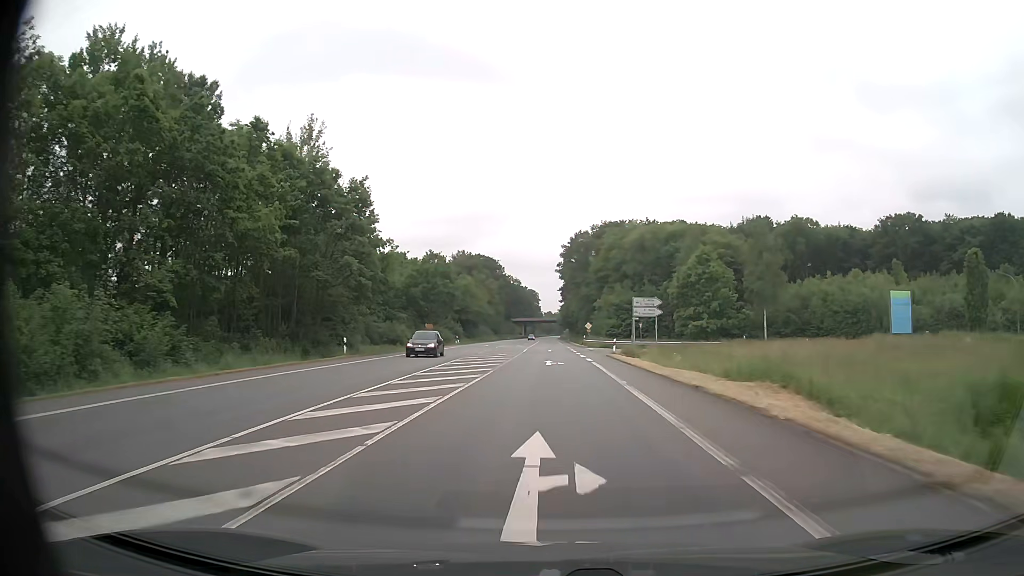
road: primary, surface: asphalt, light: Day
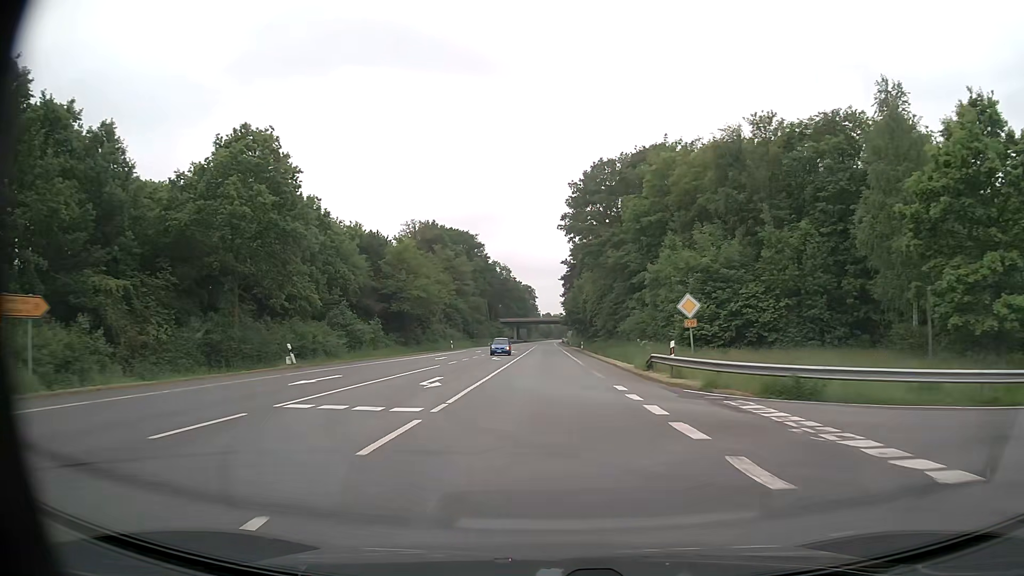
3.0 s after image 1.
(+0.1, +57.4) m; 0°
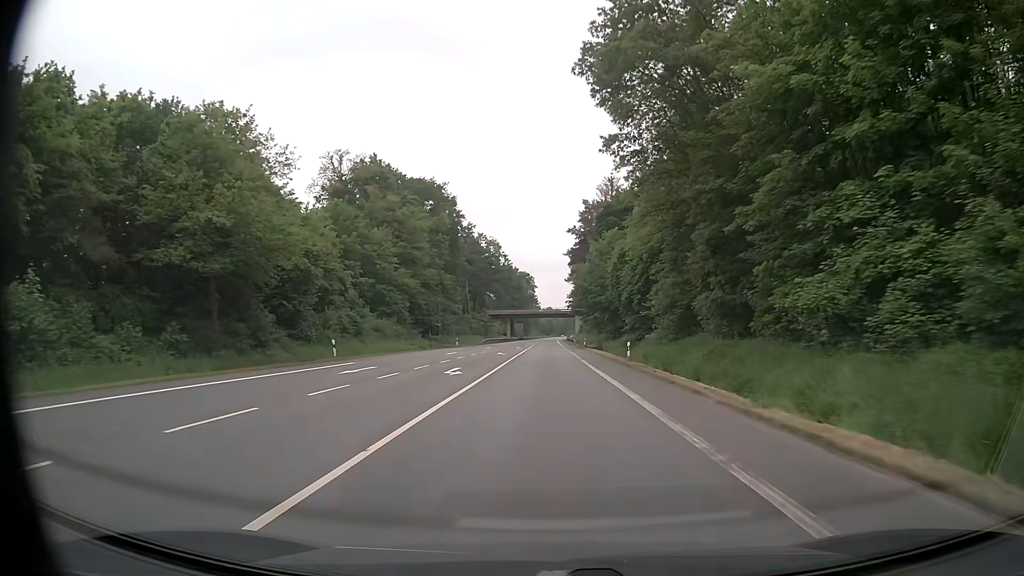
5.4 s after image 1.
(-0.1, +45.9) m; 0°
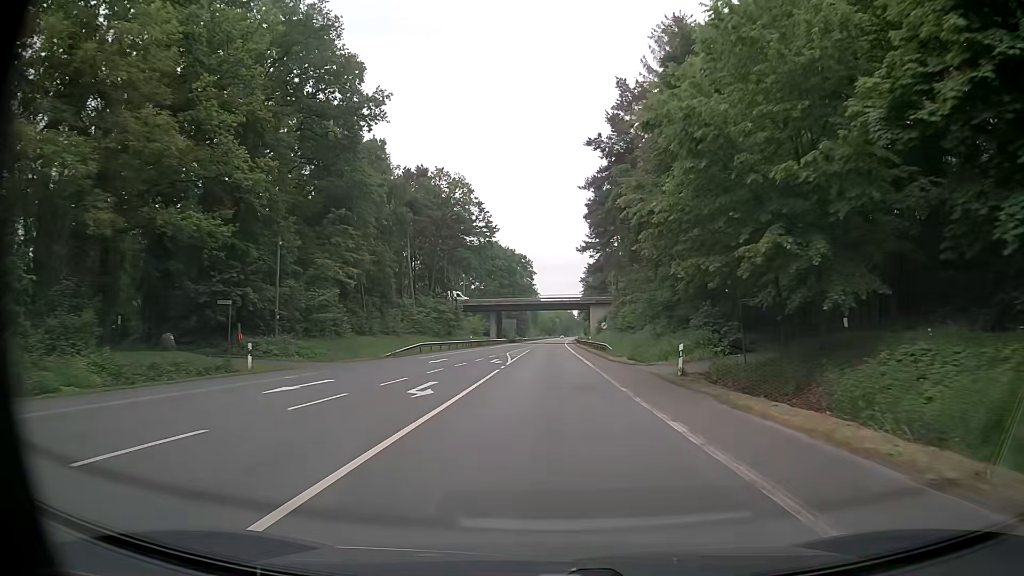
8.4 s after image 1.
(-0.1, +57.3) m; 0°
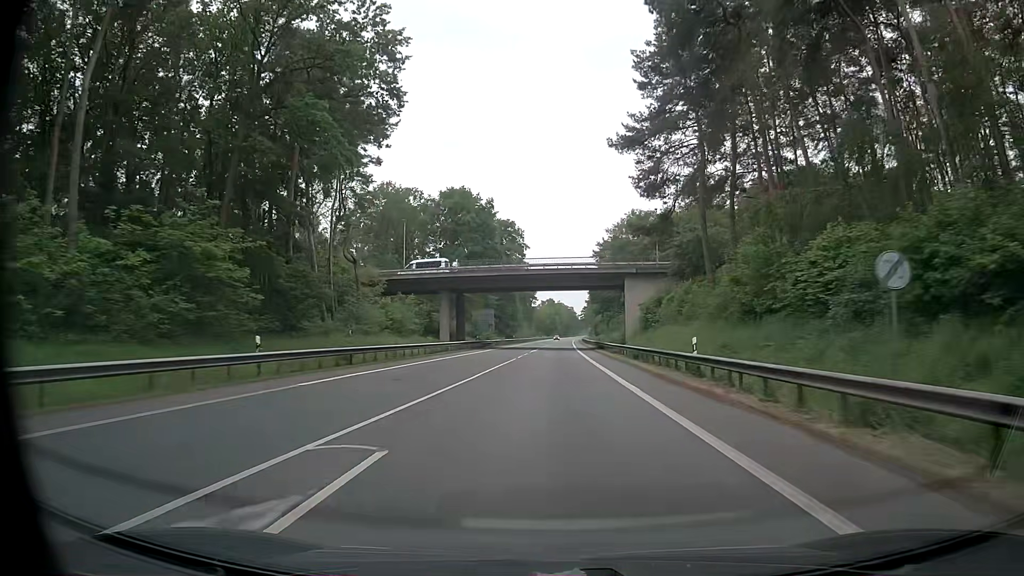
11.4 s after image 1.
(+0.1, +57.3) m; 0°
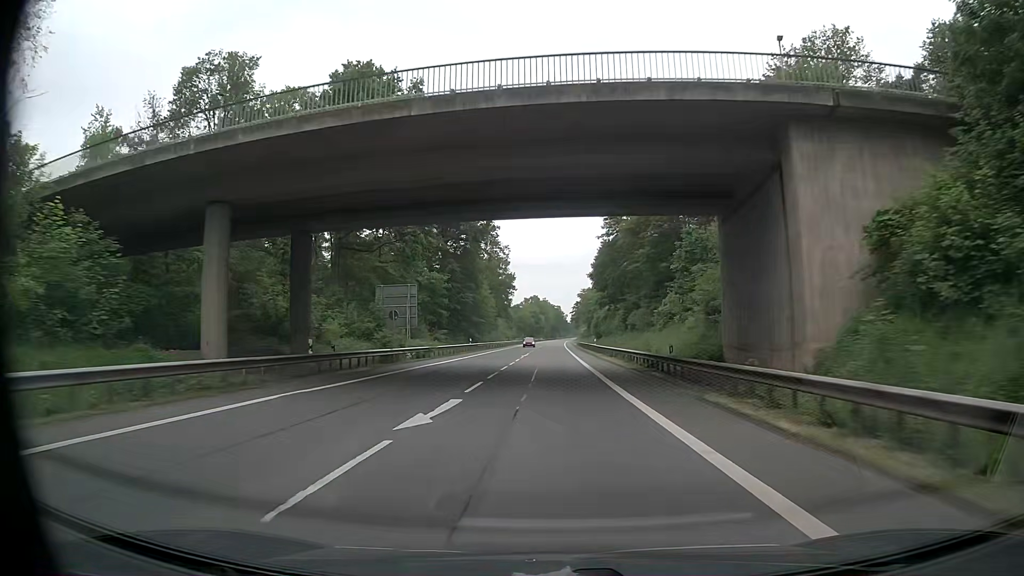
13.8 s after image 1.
(+0.7, +47.7) m; +1°
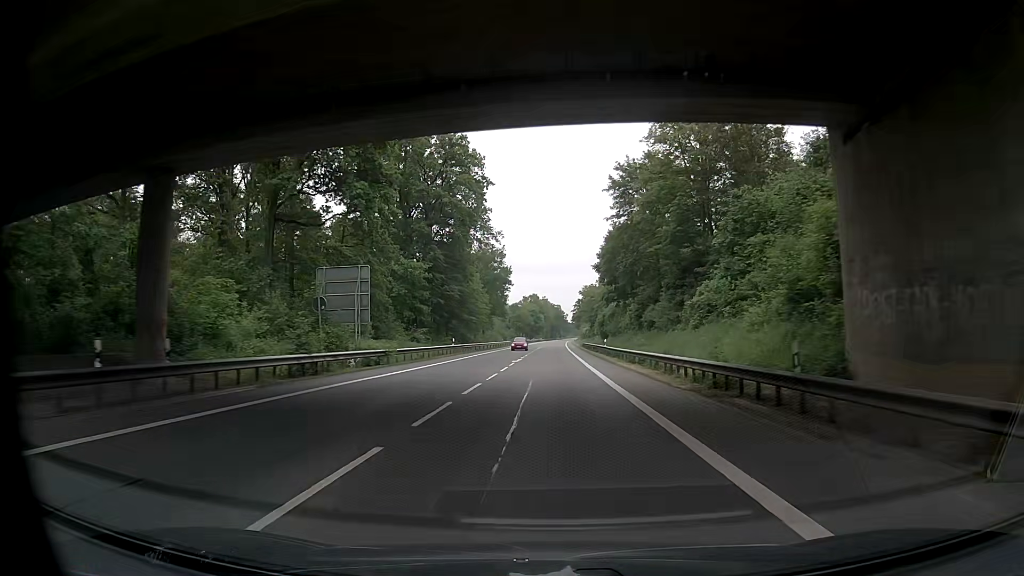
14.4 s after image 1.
(+0.1, +12.6) m; +1°
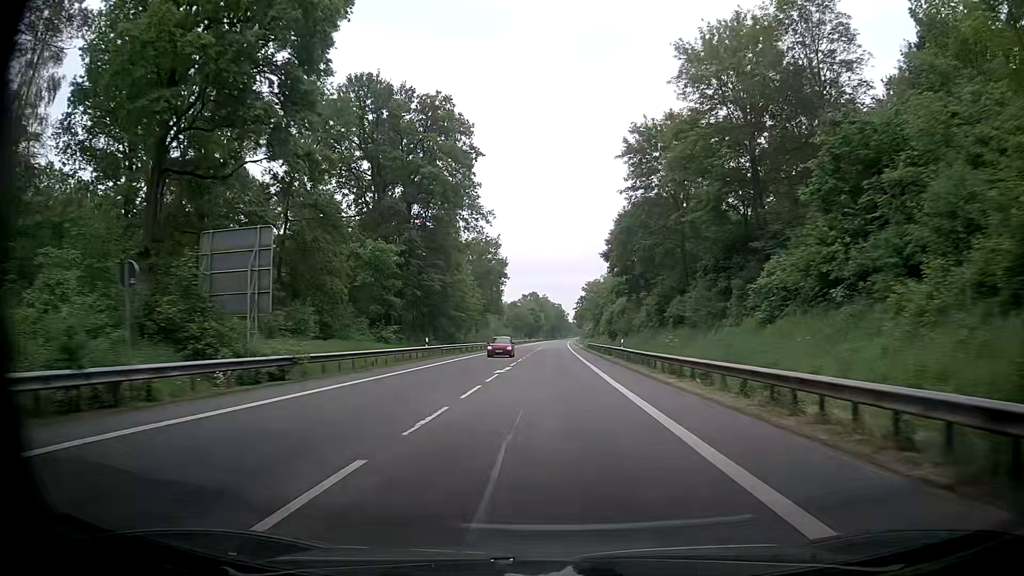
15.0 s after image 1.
(-0.2, +12.9) m; -1°
(0, +10) (0, +20) (0, +30) (0, +40) (0, +50) (0, +60) (+1, +70) (+1, +80) (+1, +90) (+1, +100) m
